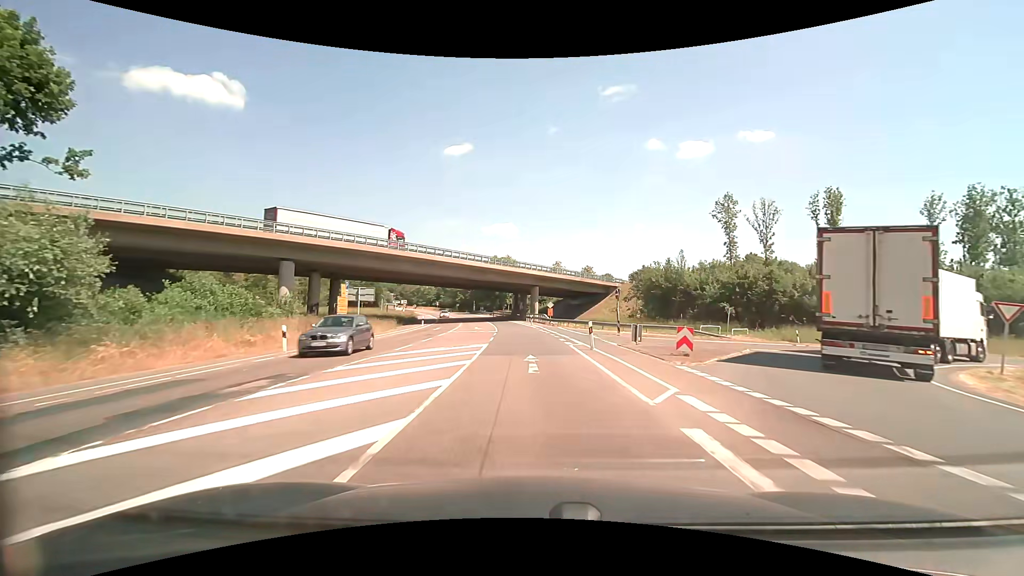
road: secondary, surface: asphalt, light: Day
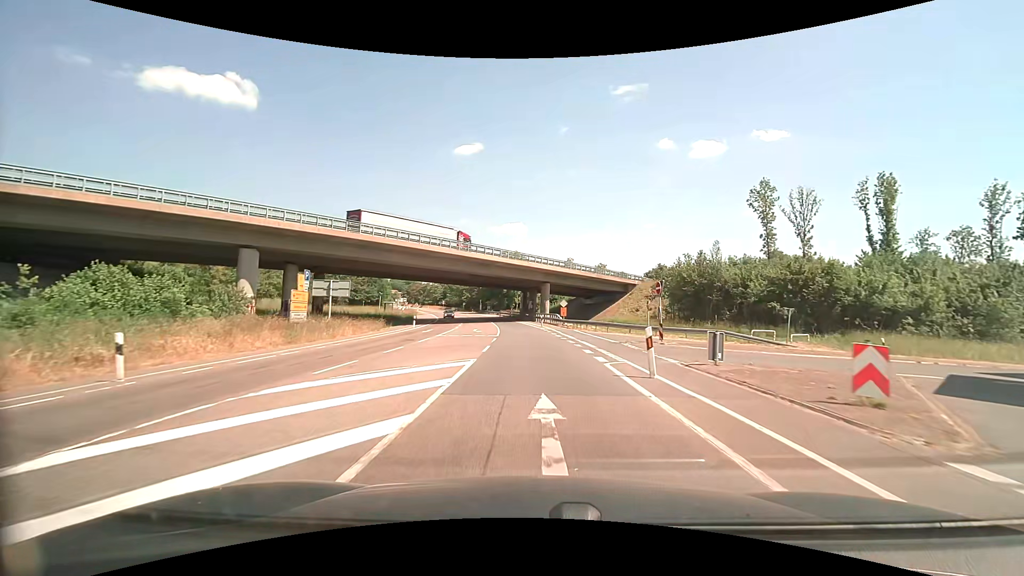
(-0.1, +8.2) m; -1°
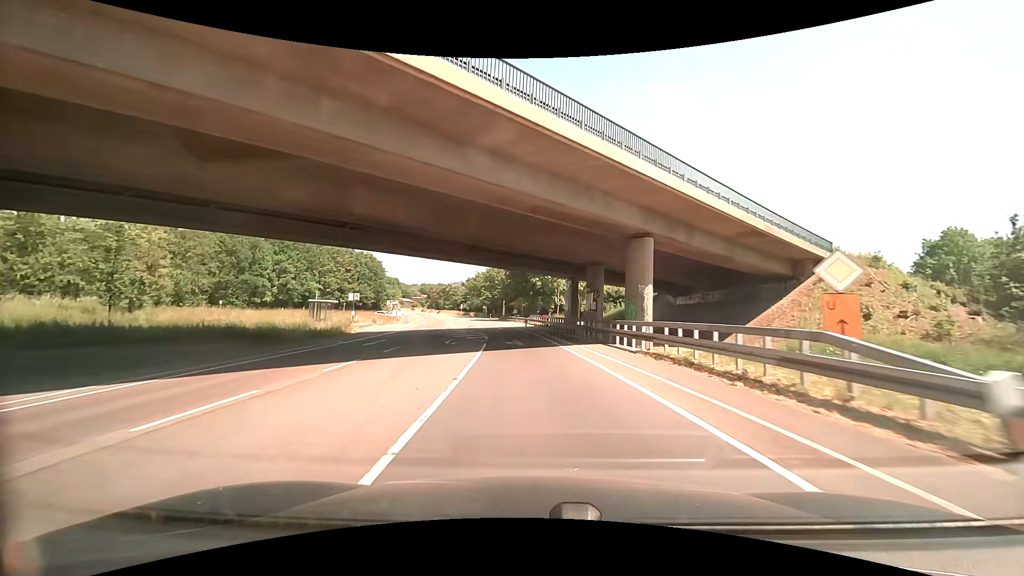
(-1.6, +43.3) m; -4°
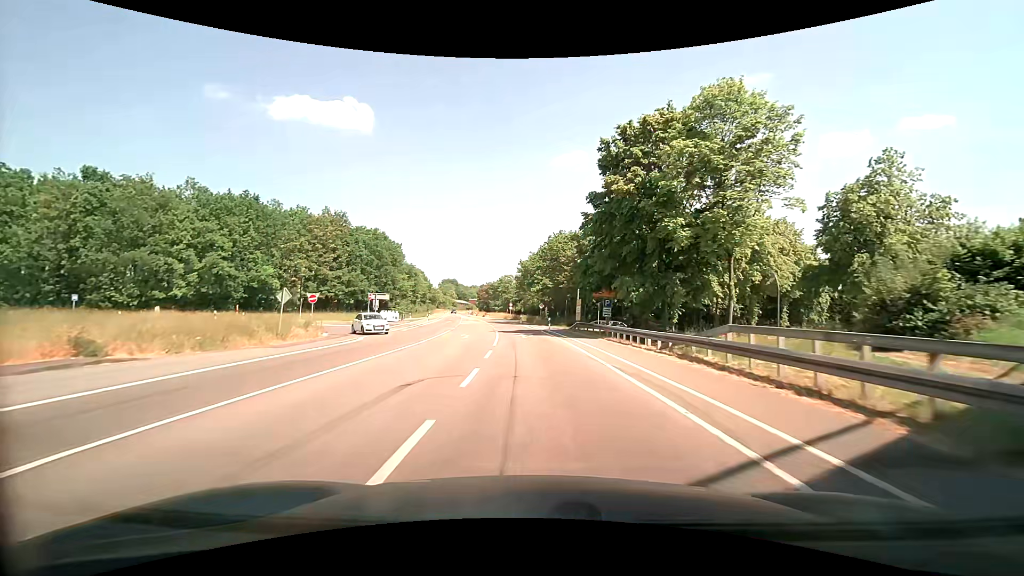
(-3.3, +47.5) m; -7°
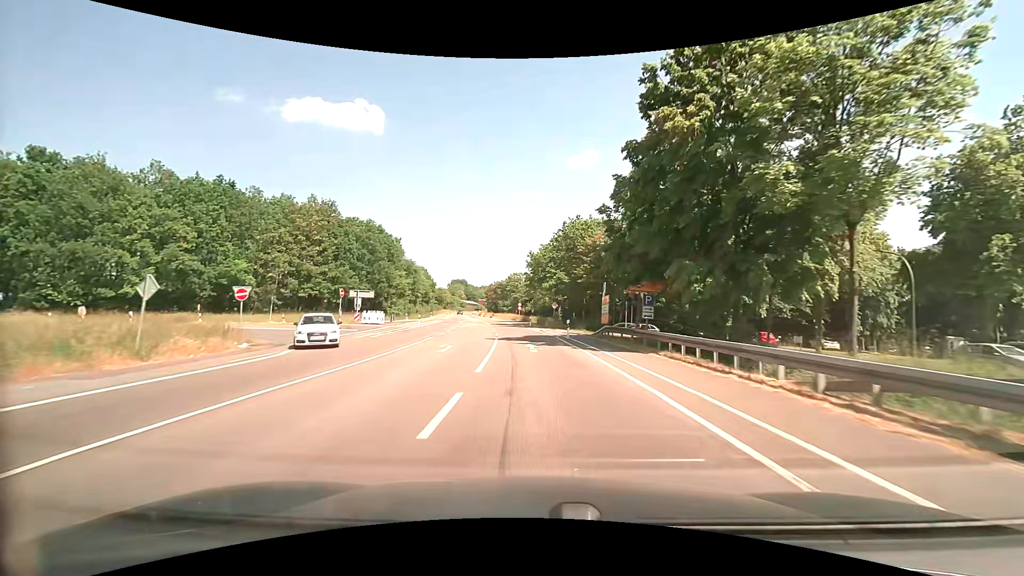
(-0.1, +9.8) m; -1°
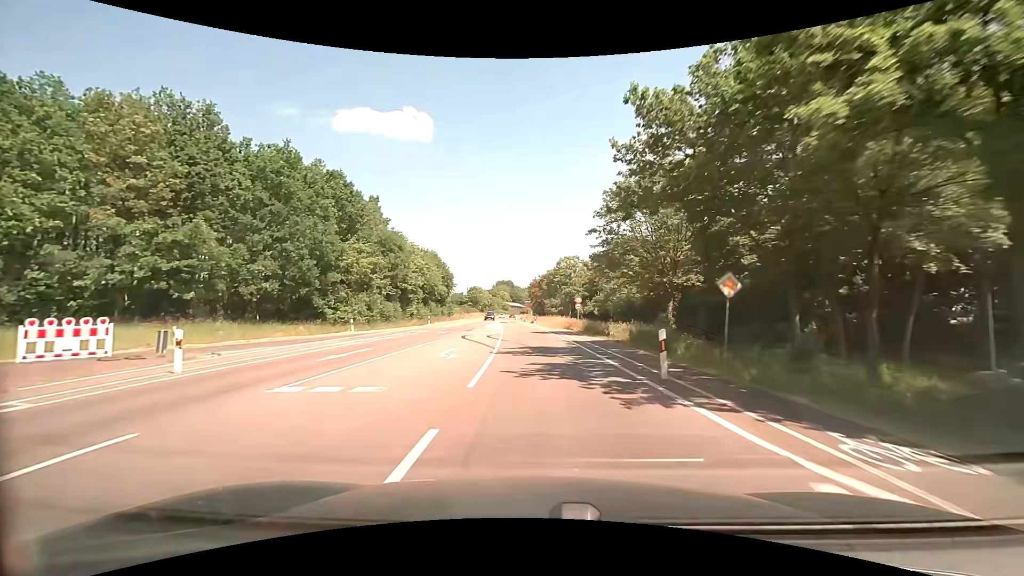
(-1.8, +40.6) m; -5°
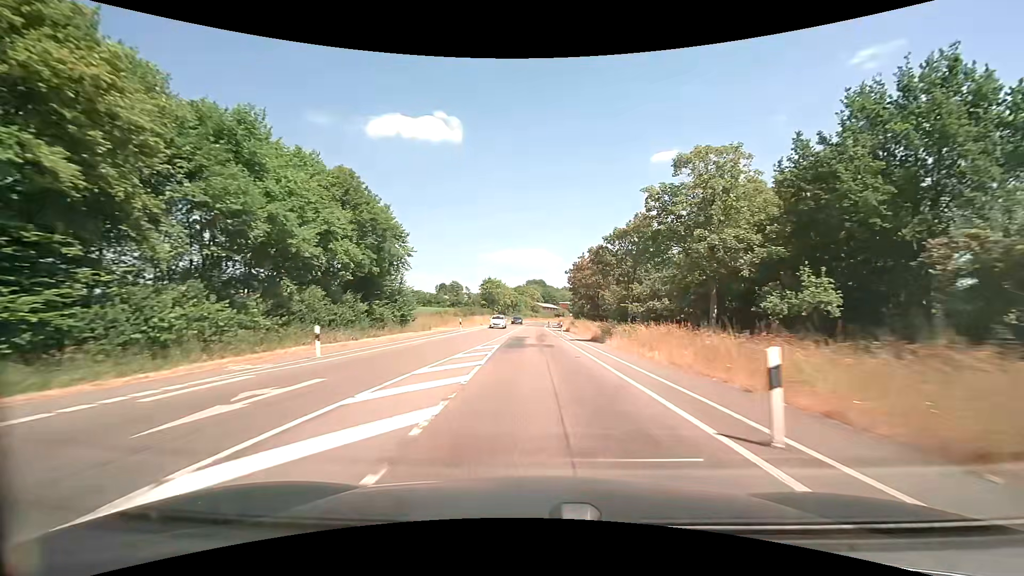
(-2.5, +54.6) m; -4°
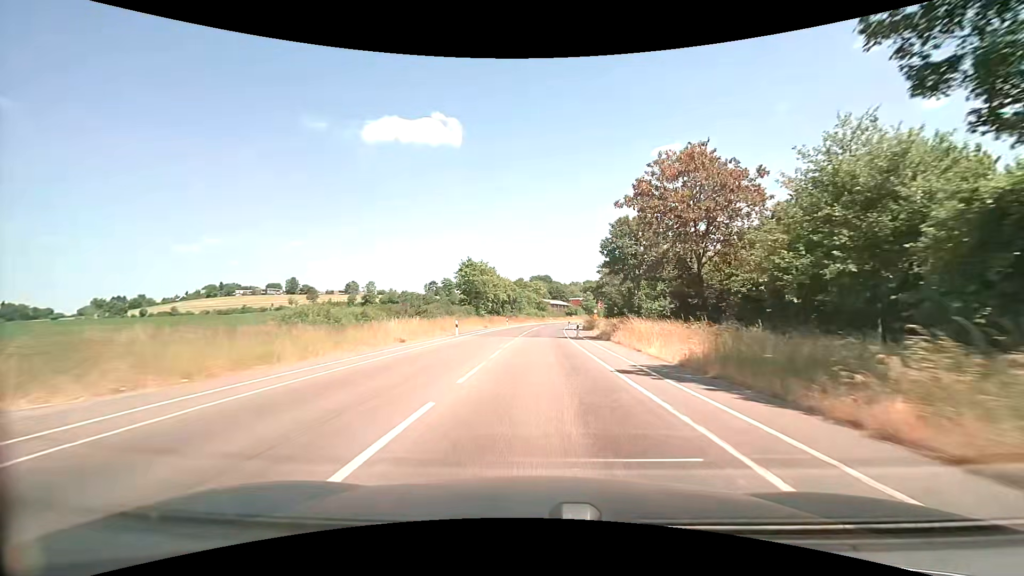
(-0.3, +44.5) m; -1°
(0, +10) (0, +20) (0, +30) (+1, +40) (+1, +50) (+2, +60) (+3, +70) (+4, +80) (+5, +90) (+7, +100) m
